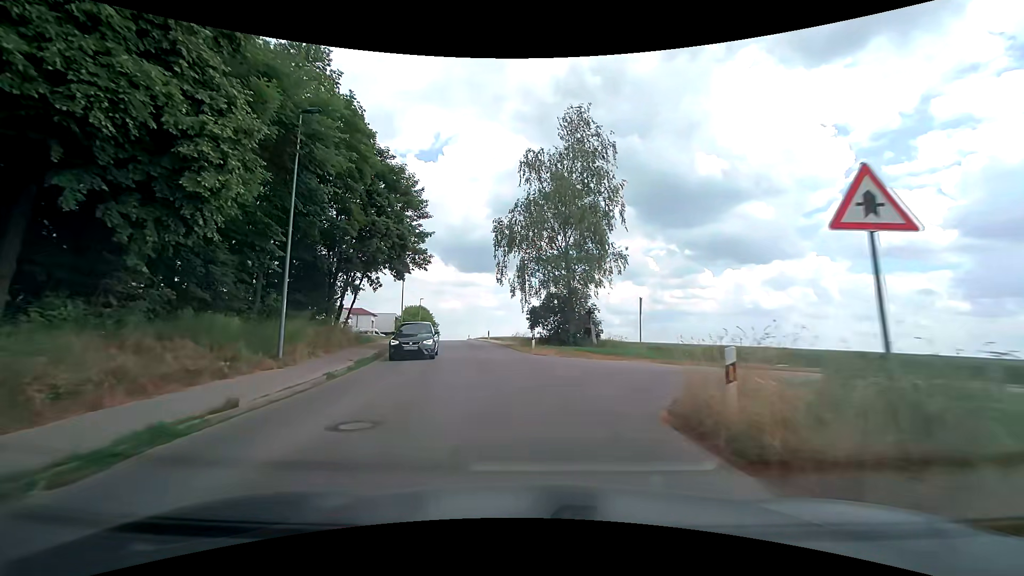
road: unclassified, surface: asphalt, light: Day
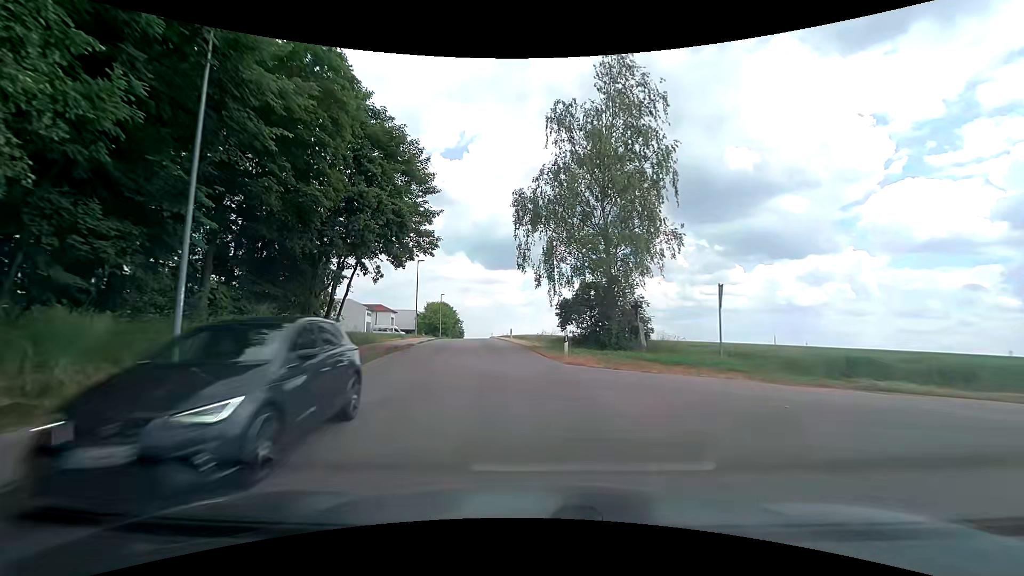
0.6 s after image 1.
(-0.2, +6.3) m; -3°
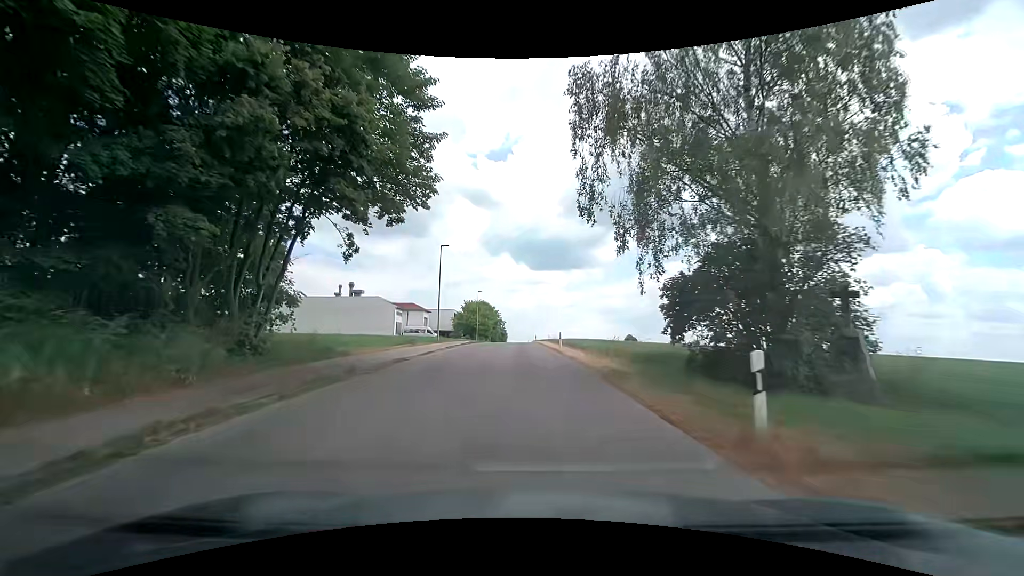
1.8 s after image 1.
(-0.7, +12.3) m; -5°
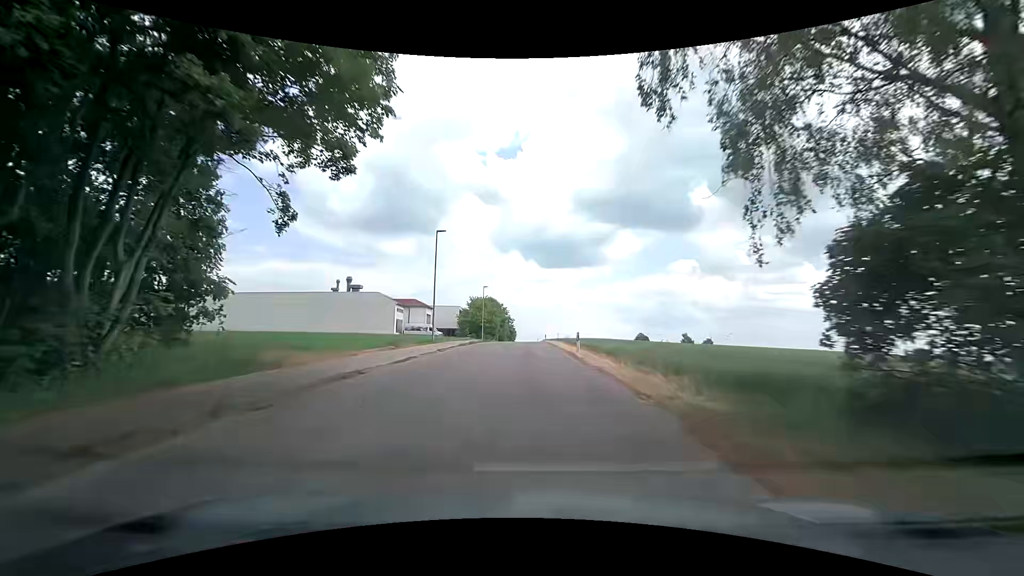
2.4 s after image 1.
(-0.1, +6.2) m; -1°
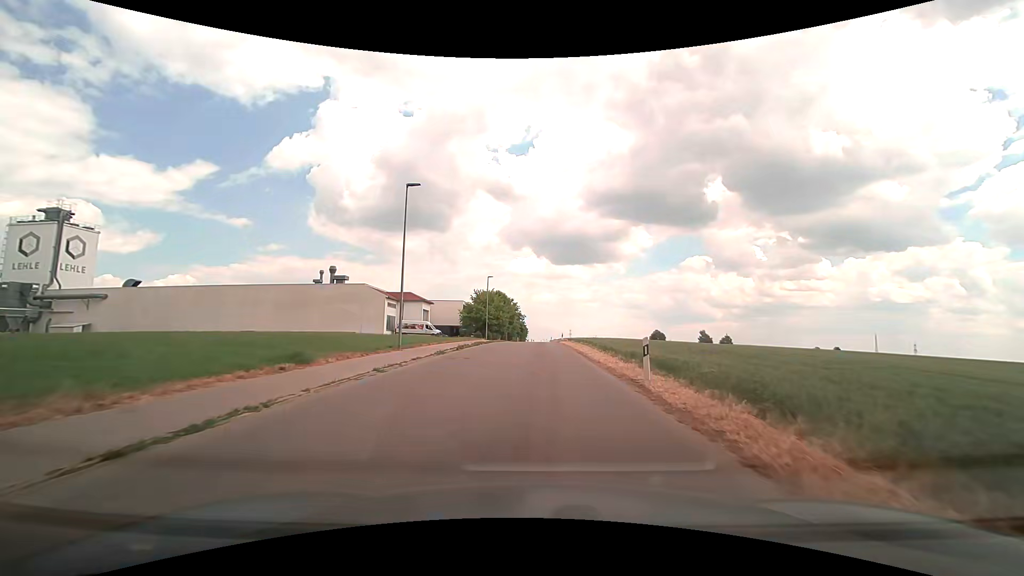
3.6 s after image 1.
(-0.2, +12.6) m; -2°
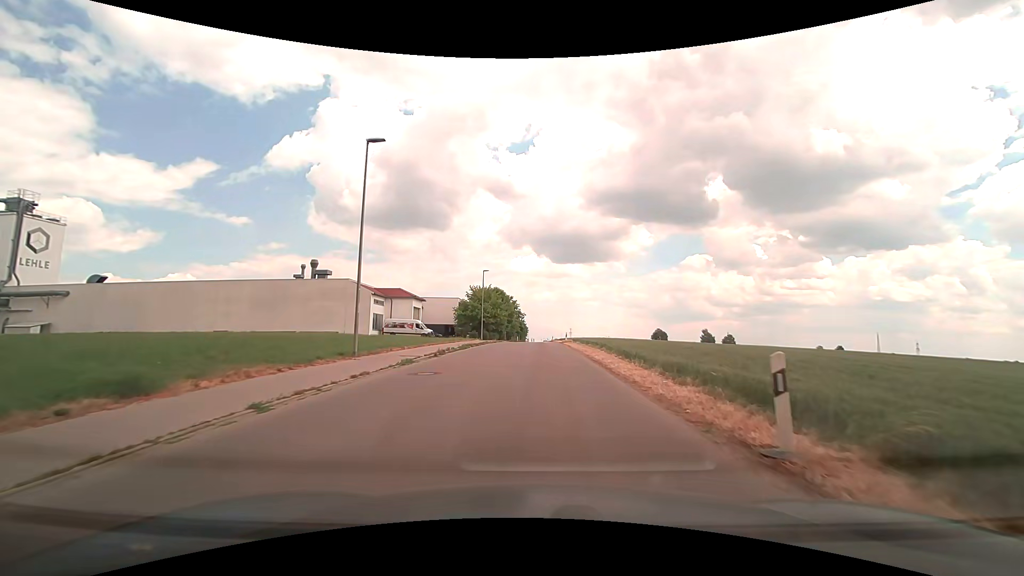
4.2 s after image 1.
(0.0, +6.4) m; 0°
